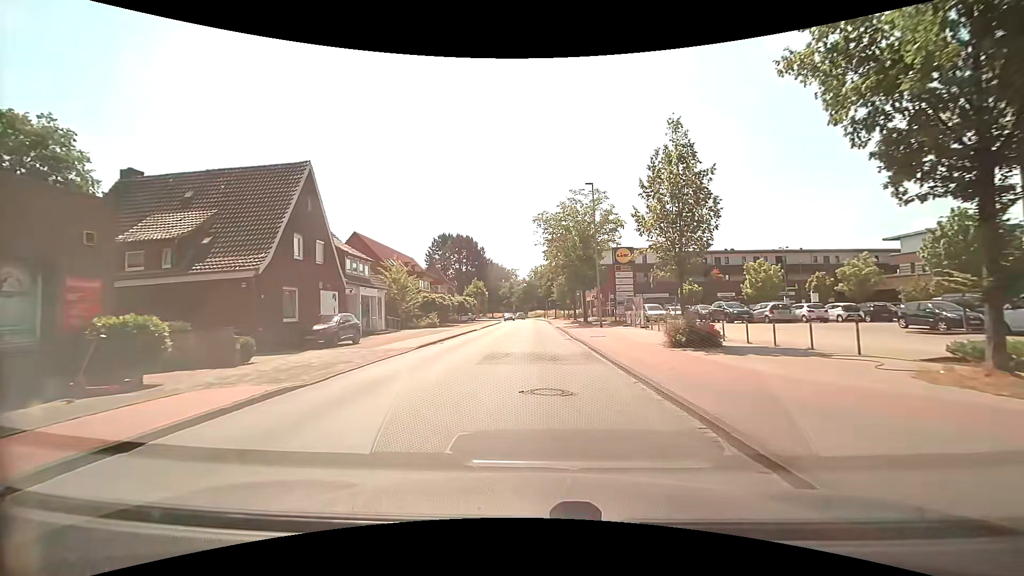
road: tertiary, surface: asphalt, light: Day
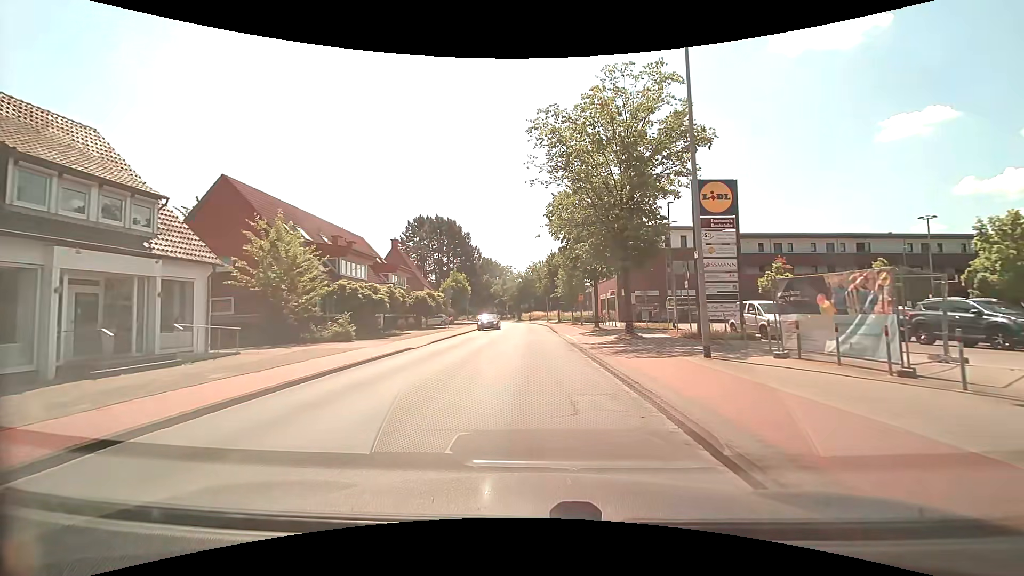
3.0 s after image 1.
(+0.4, +22.4) m; +1°
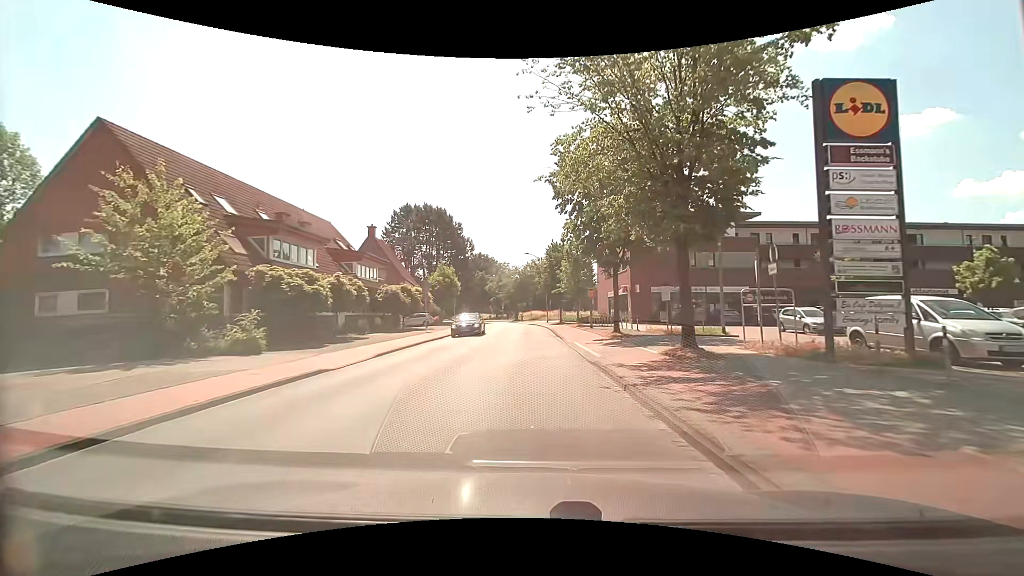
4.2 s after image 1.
(0.0, +9.0) m; 0°
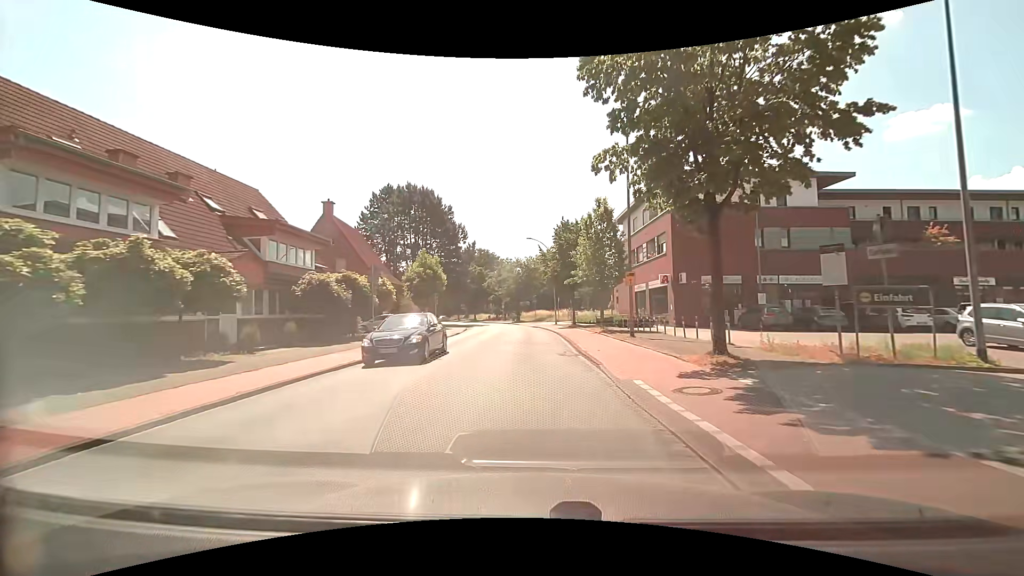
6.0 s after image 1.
(+0.1, +13.5) m; 0°
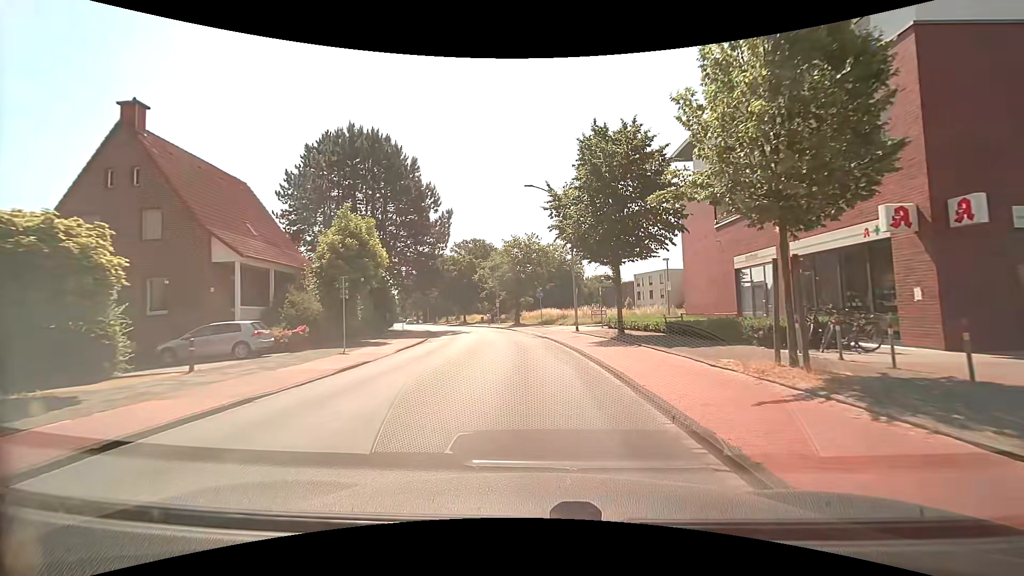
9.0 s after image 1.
(-0.1, +22.5) m; -1°
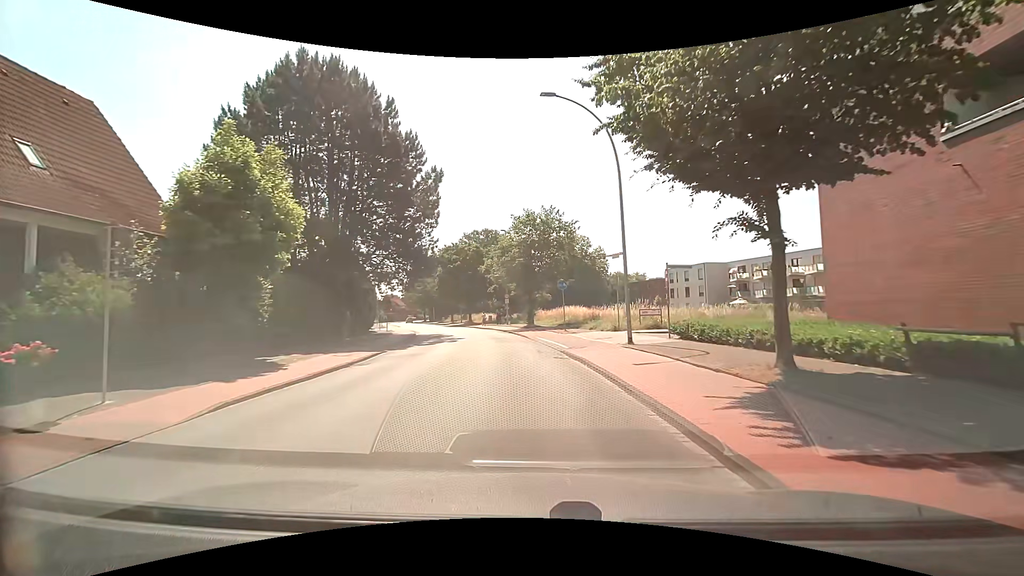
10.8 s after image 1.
(-0.1, +13.4) m; -2°
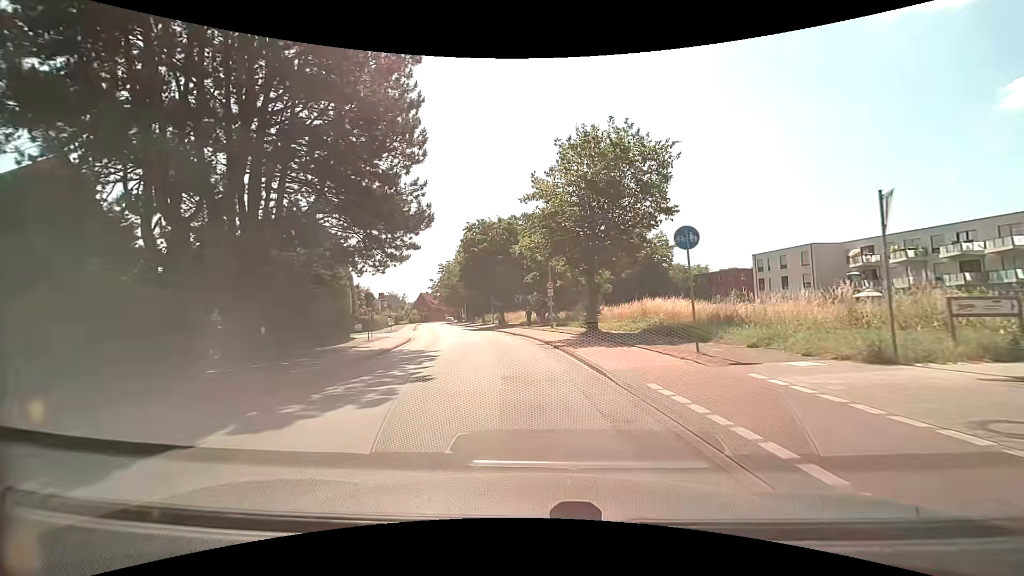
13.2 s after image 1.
(-0.8, +17.9) m; -5°
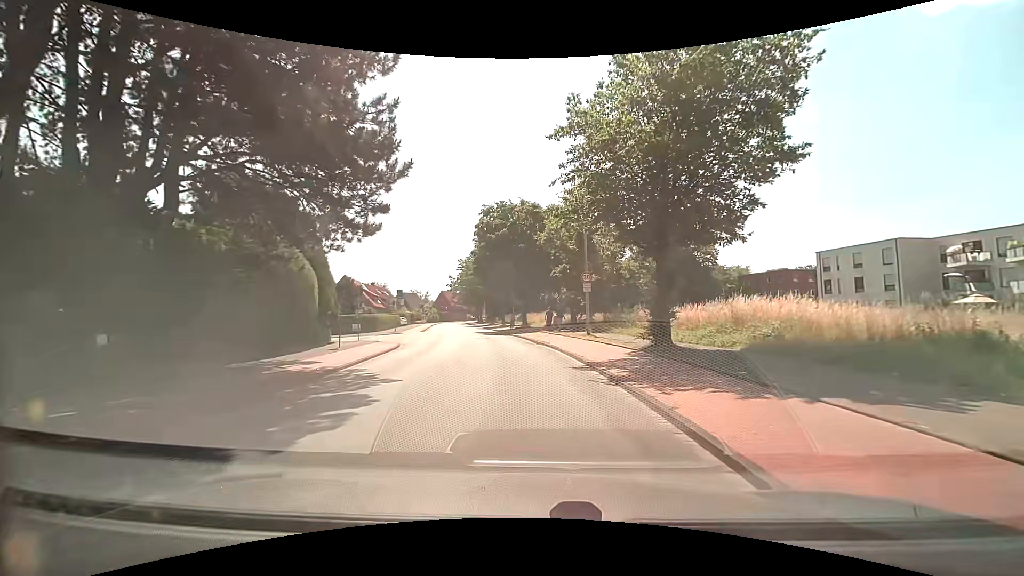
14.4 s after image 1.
(-0.2, +9.0) m; -3°
(0, +10) (-1, +20) (-2, +30) (-4, +40) (-6, +50) (-7, +59) (-9, +69) (-11, +79) (-13, +89) (-15, +99) m
